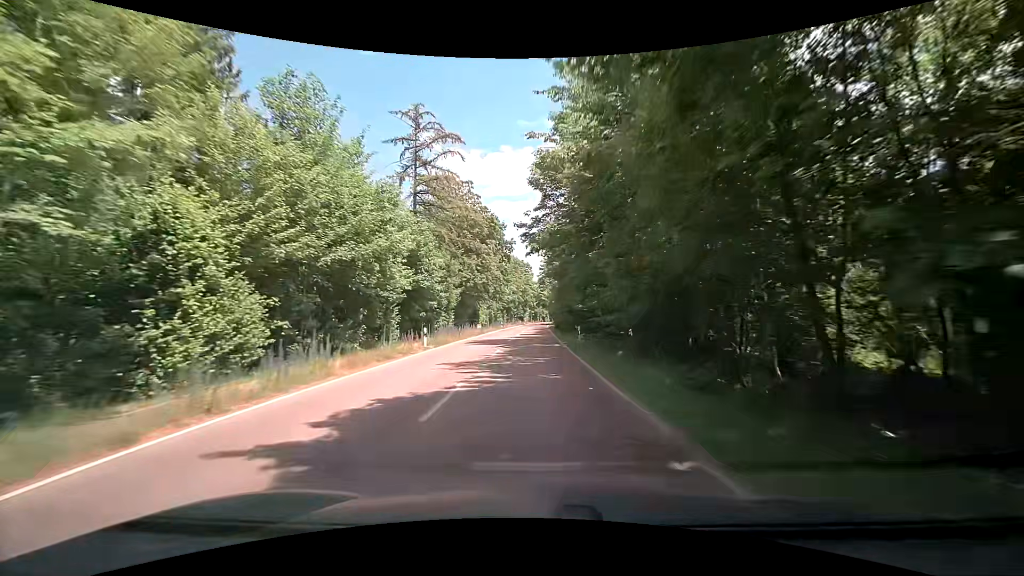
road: tertiary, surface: asphalt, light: Day
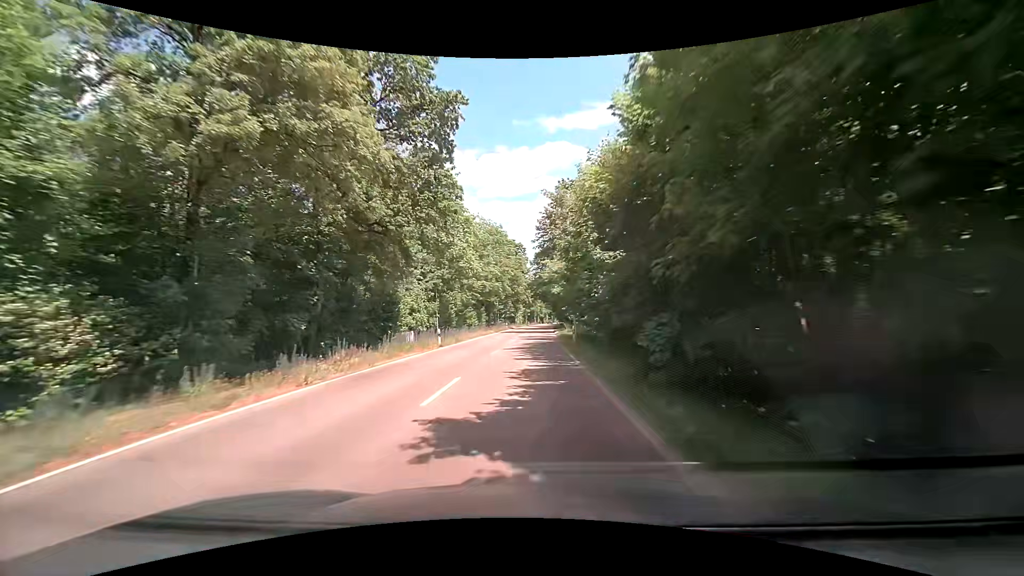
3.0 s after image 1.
(-0.2, +46.5) m; -1°
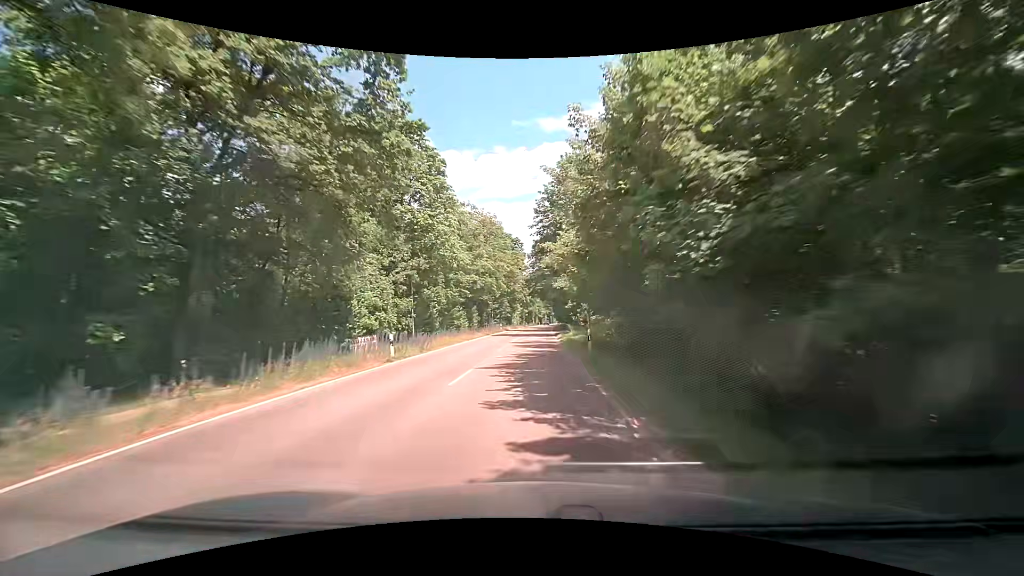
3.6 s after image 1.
(+0.1, +9.2) m; 0°
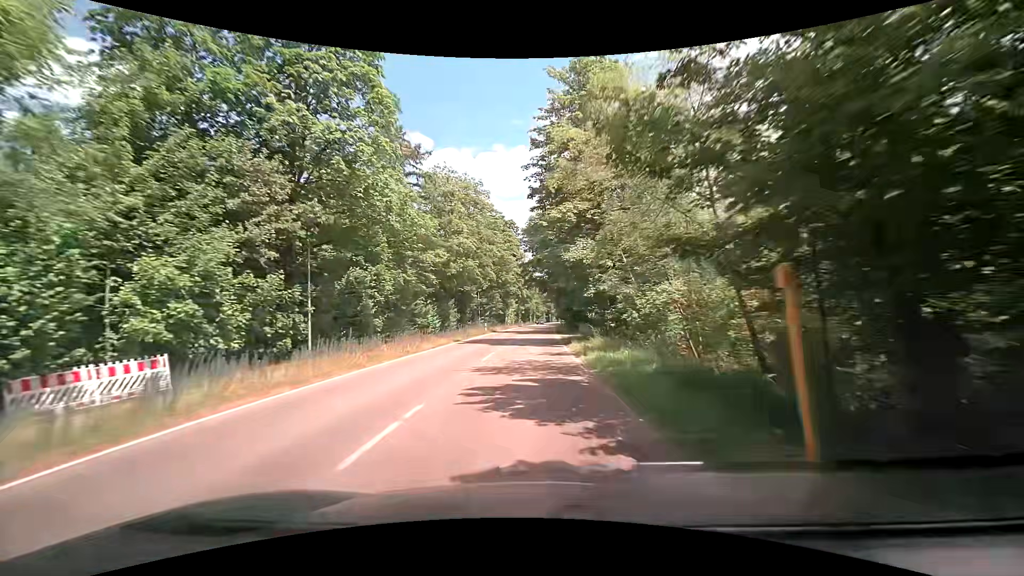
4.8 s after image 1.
(+0.2, +18.2) m; +1°
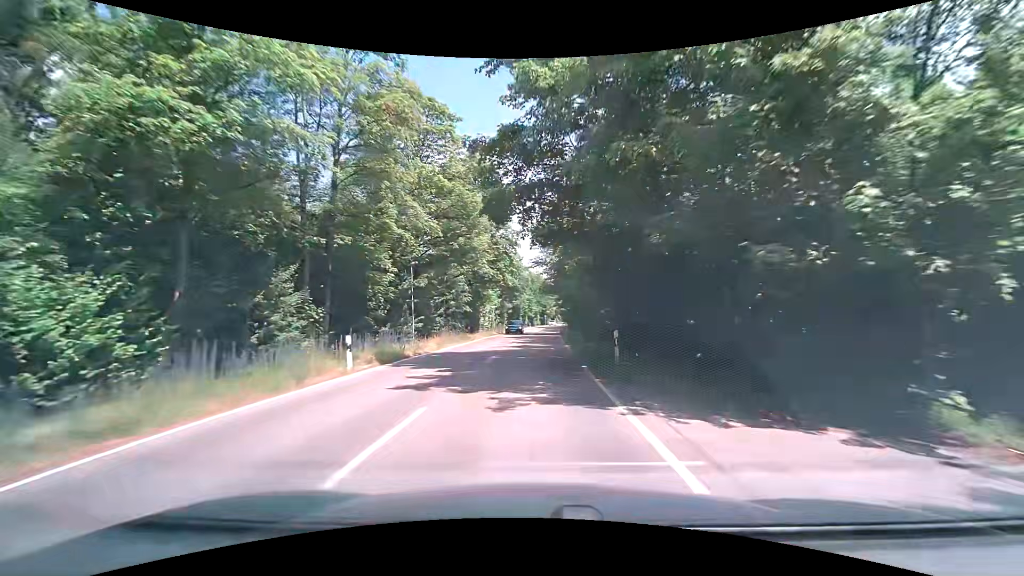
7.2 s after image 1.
(0.0, +36.0) m; 0°
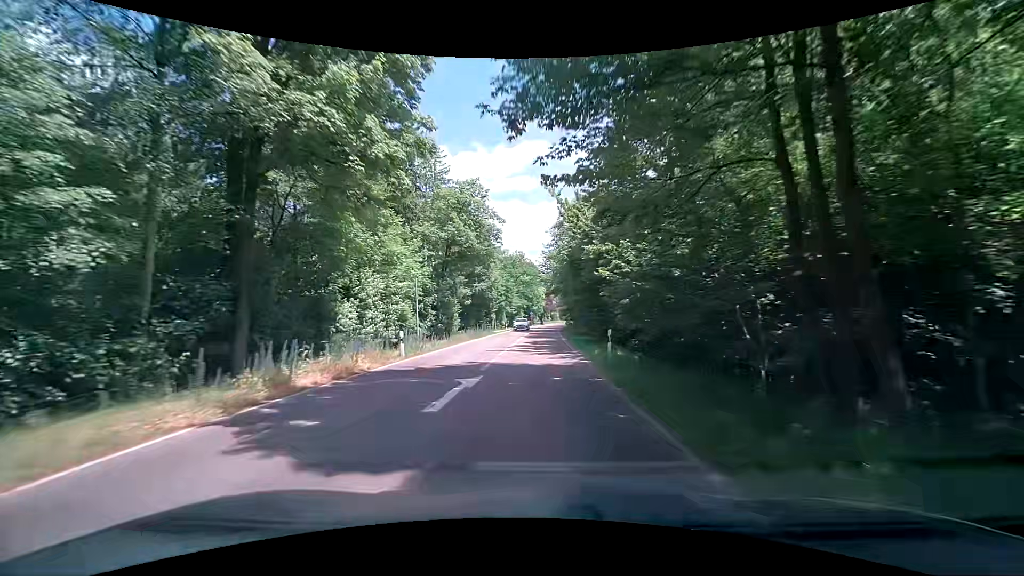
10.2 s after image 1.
(+0.9, +44.5) m; +2°
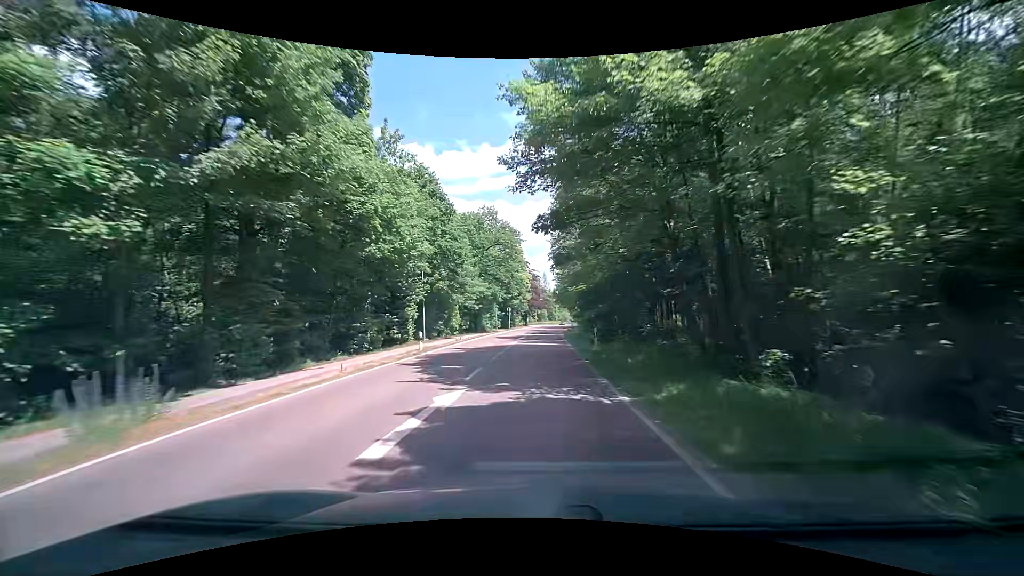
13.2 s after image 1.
(+1.0, +44.2) m; +2°
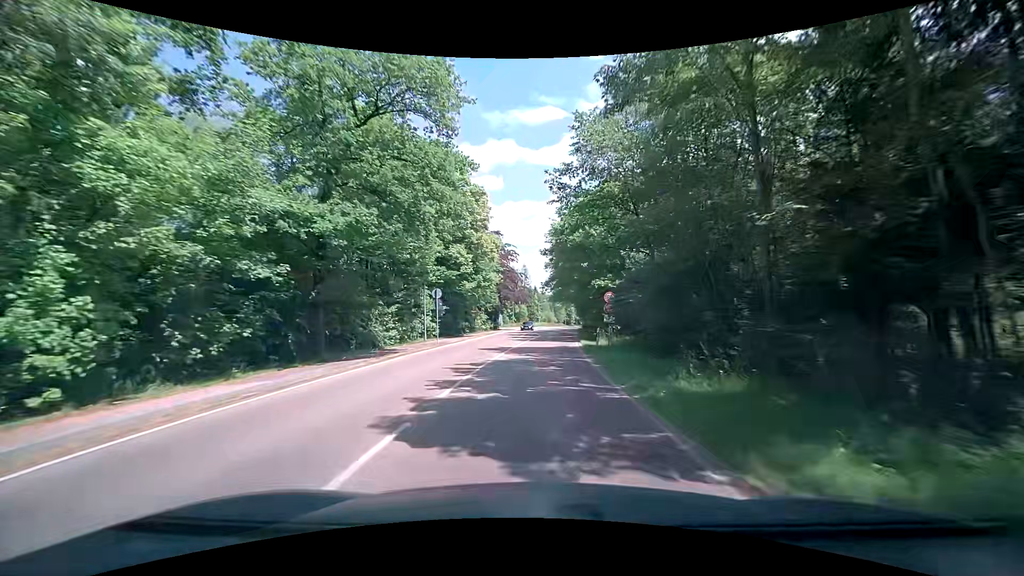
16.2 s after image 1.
(+0.2, +44.0) m; +3°
(0, +10) (0, +20) (0, +30) (+1, +40) (+1, +50) (+2, +60) (+3, +70) (+4, +80) (+4, +90) (+5, +100) m
